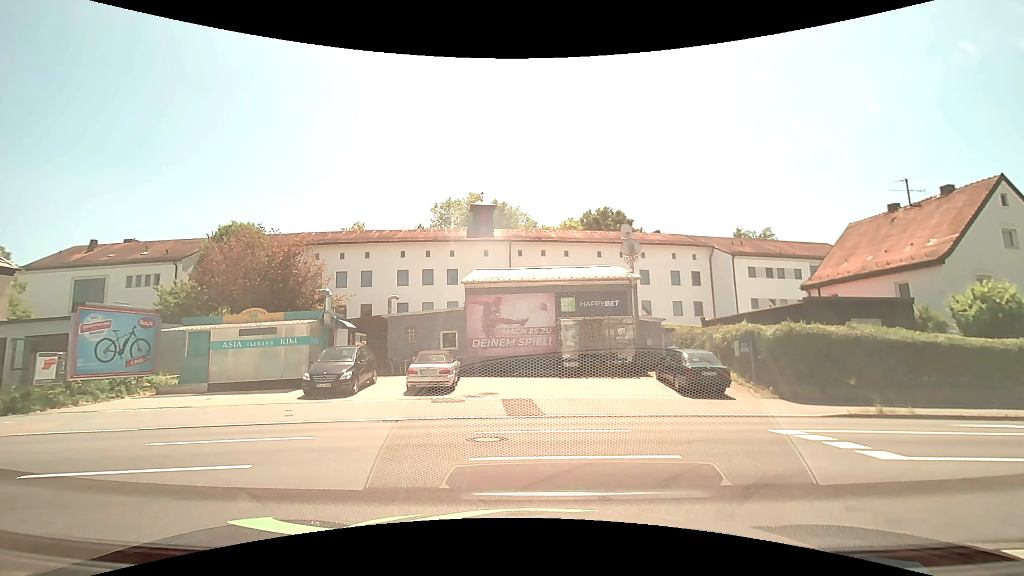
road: service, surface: paving_stones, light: Day
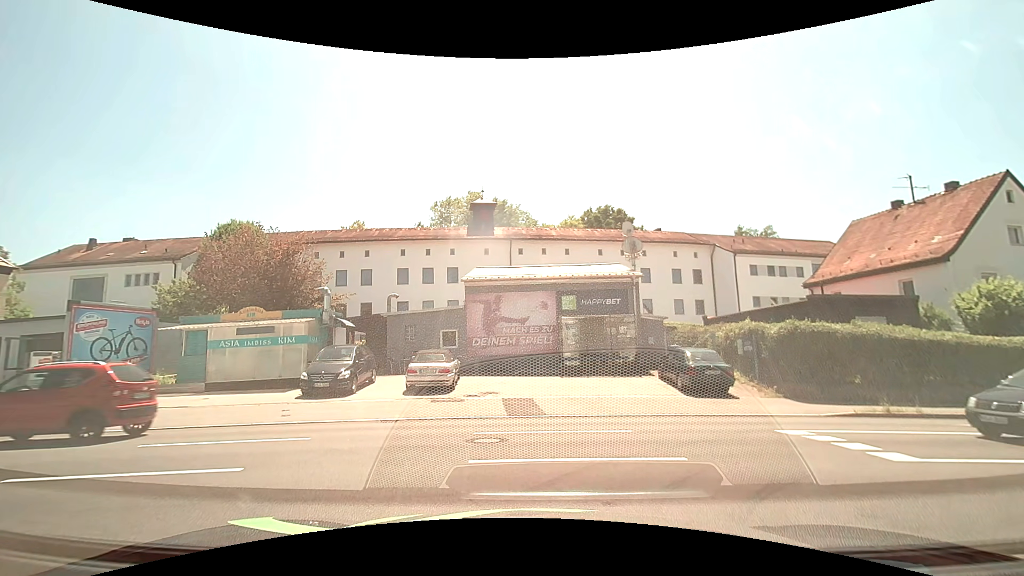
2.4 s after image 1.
(0.0, +0.2) m; 0°
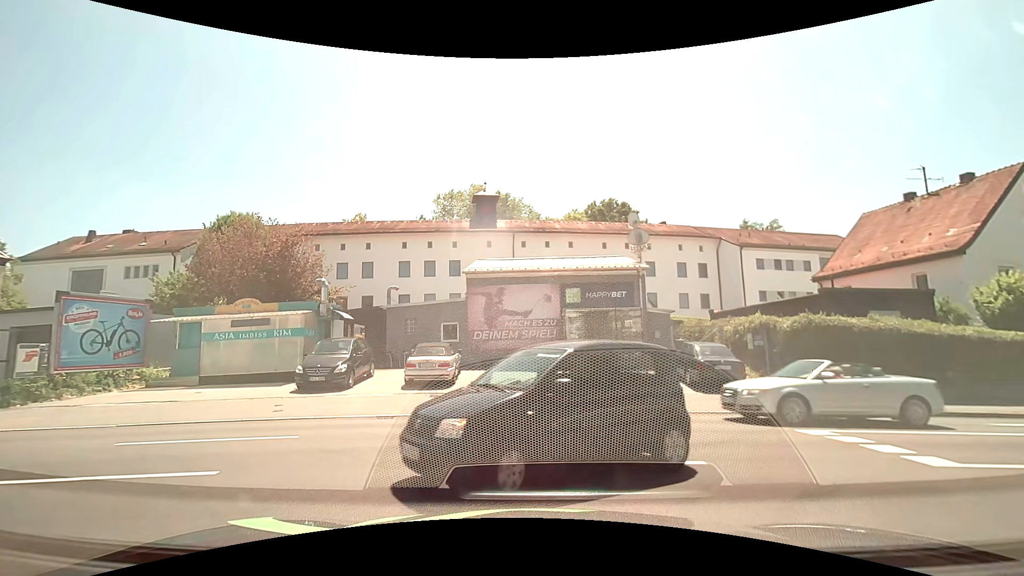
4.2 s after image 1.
(0.0, +0.6) m; 0°
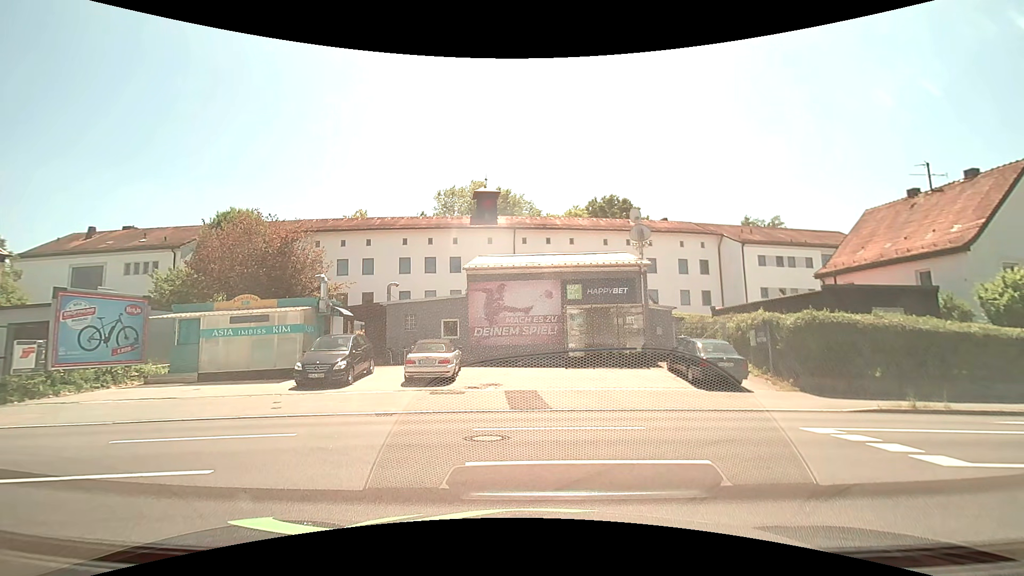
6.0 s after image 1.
(0.0, +0.2) m; 0°
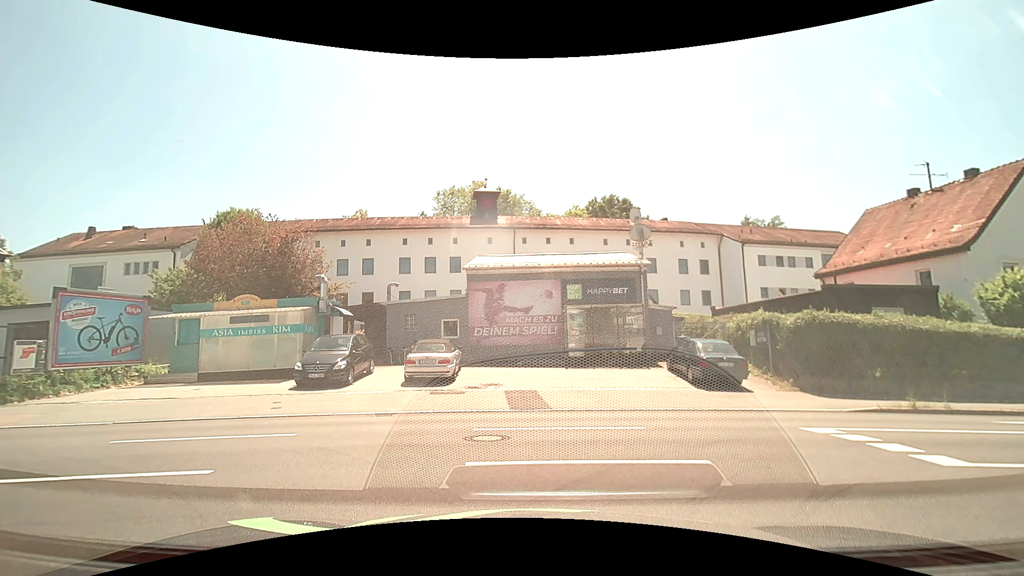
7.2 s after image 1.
(0.0, 0.0) m; 0°
